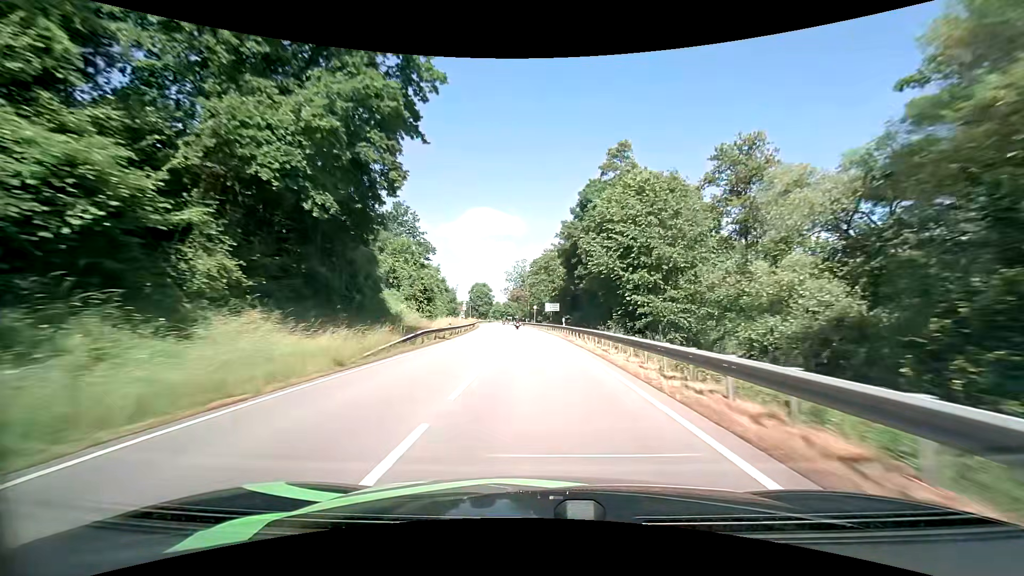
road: primary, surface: asphalt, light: Day
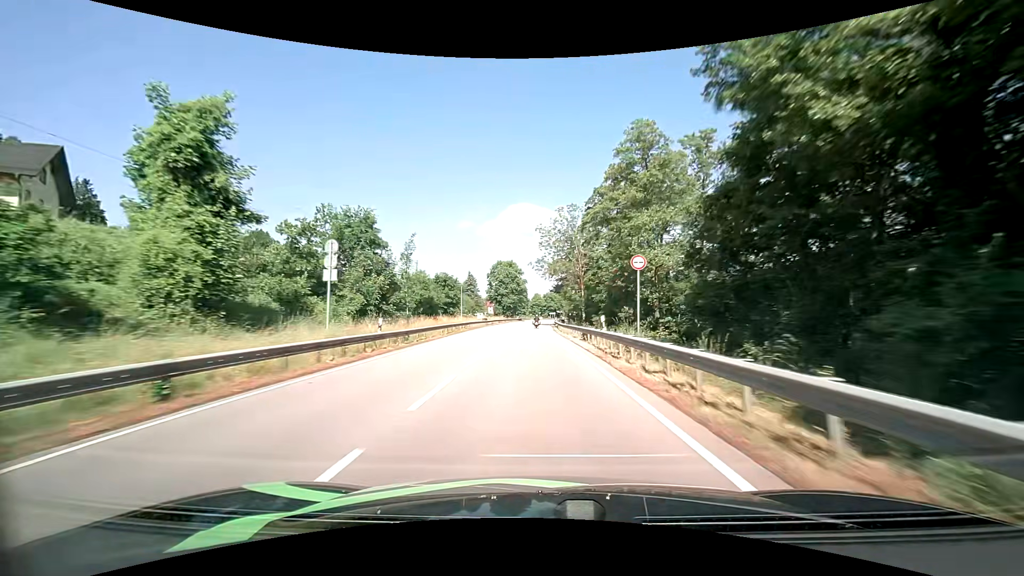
(-2.8, +67.4) m; -5°
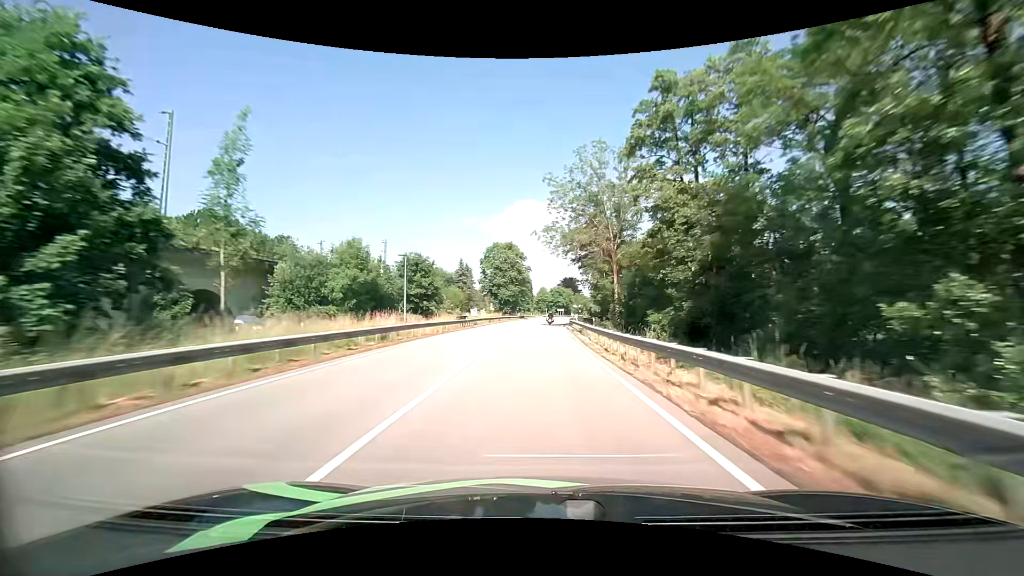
(-0.4, +27.8) m; -1°
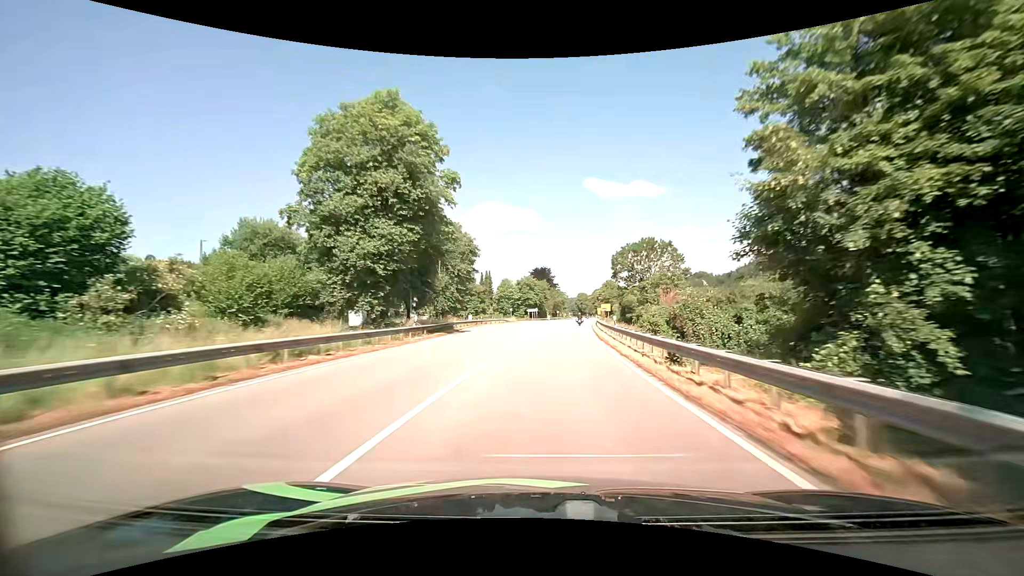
(+1.2, +68.3) m; +4°
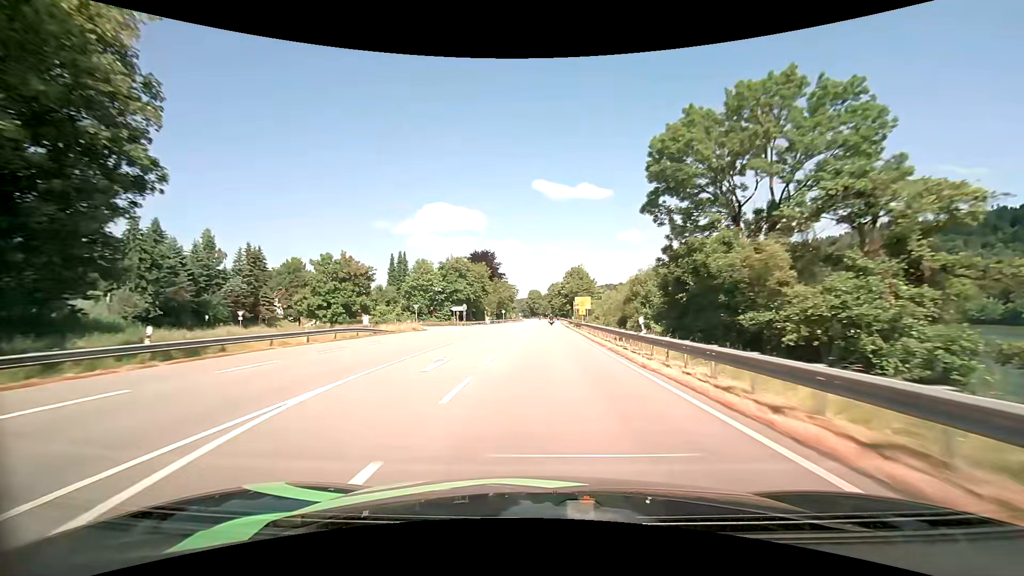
(+3.2, +55.1) m; +6°
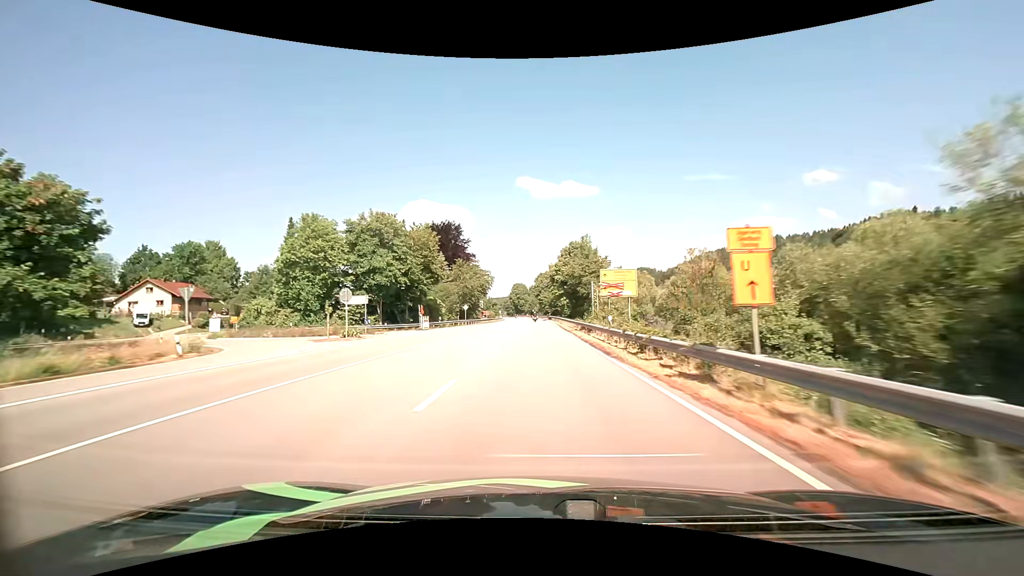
(+0.7, +42.9) m; +2°
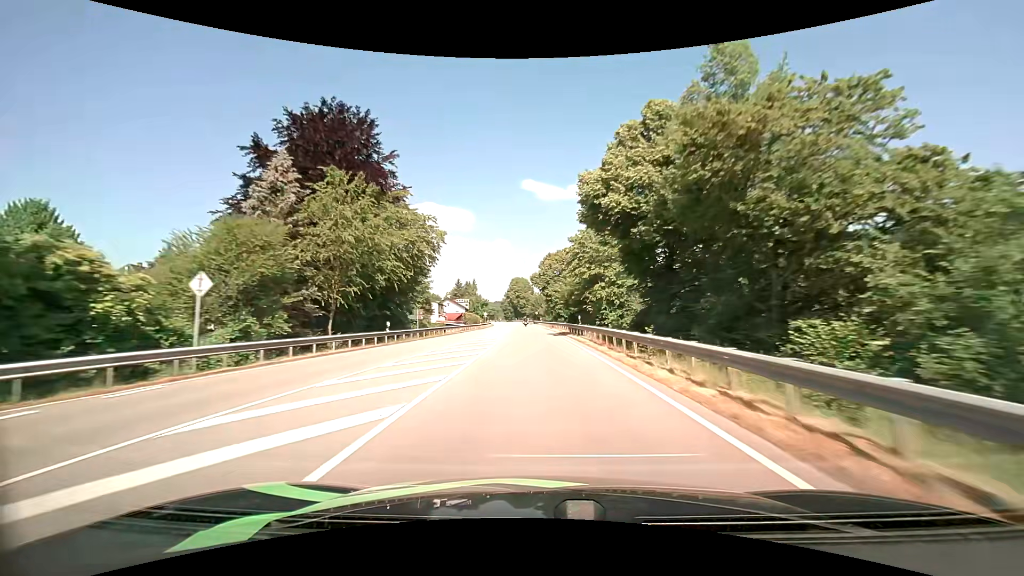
(-0.2, +59.8) m; -1°
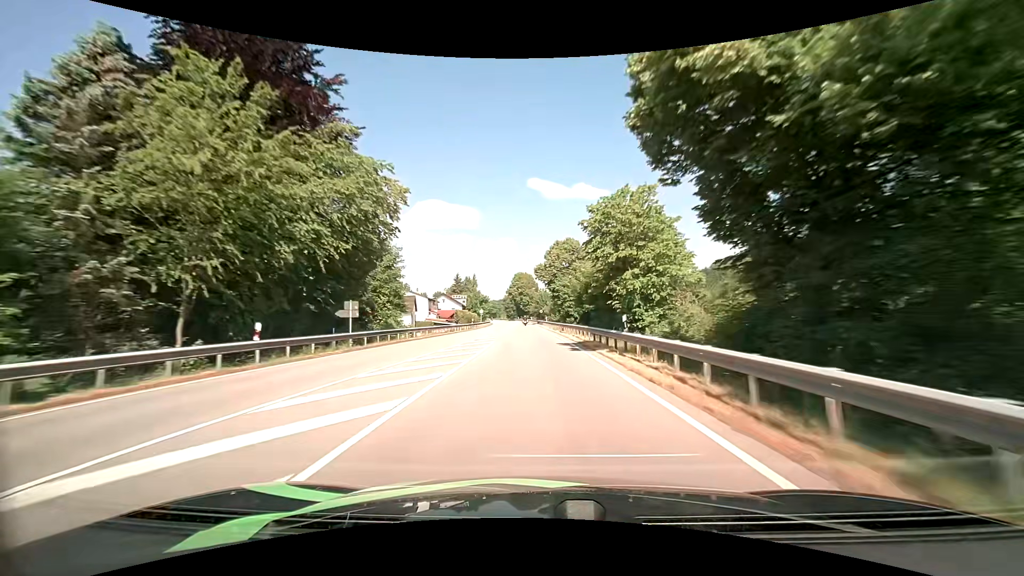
(0.0, +15.3) m; 0°
(0, +10) (0, +20) (0, +30) (-1, +40) (-1, +50) (-2, +60) (-2, +70) (-3, +80) (-3, +90) (-4, +100) m
